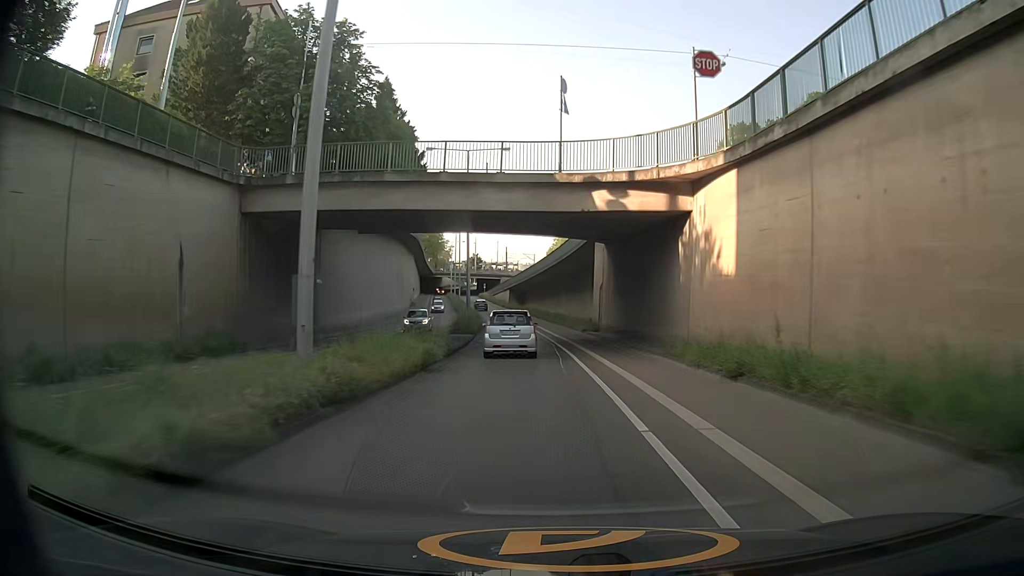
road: secondary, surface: asphalt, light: Day
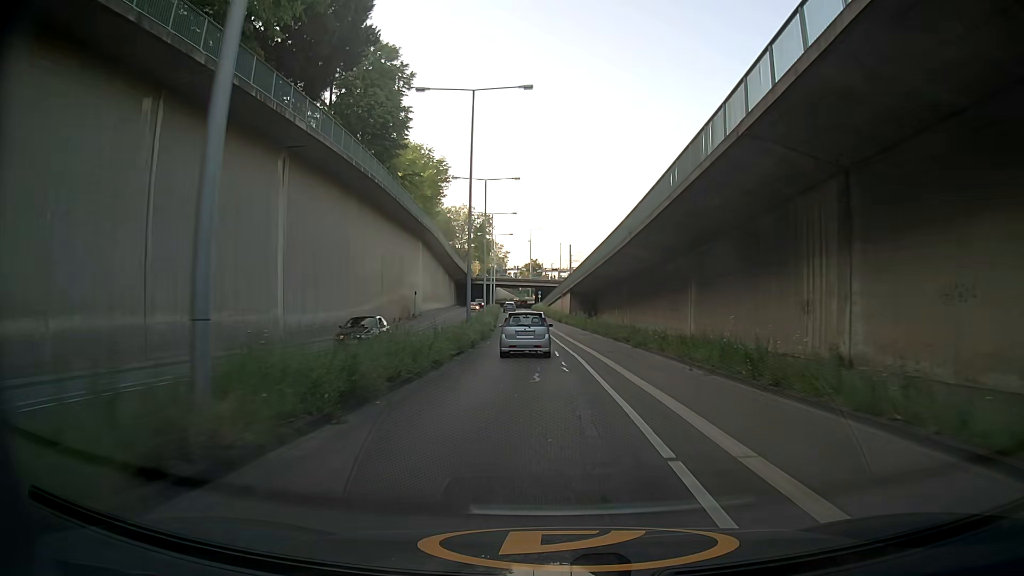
(-0.9, +45.8) m; -4°
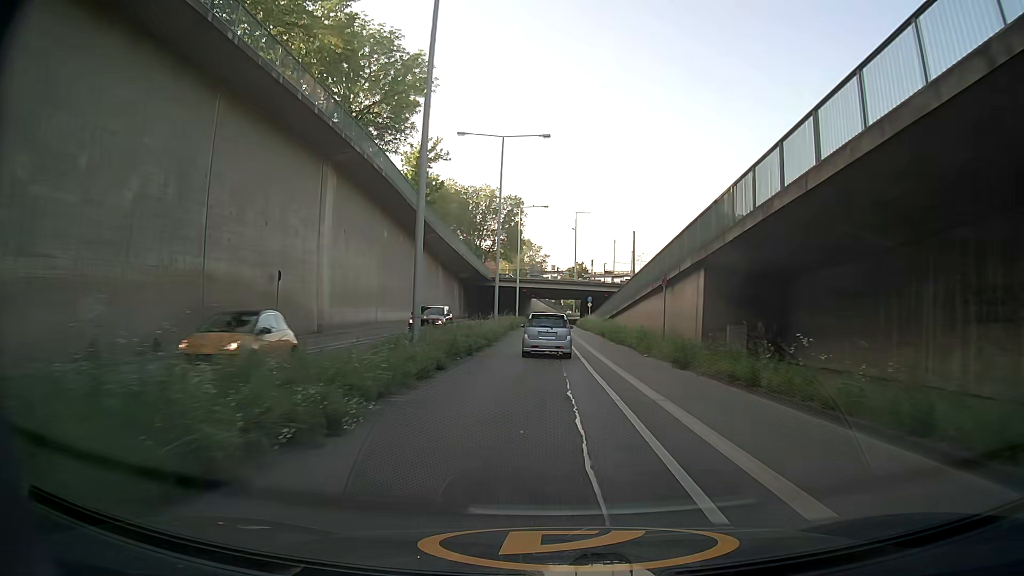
(-2.9, +46.5) m; -6°
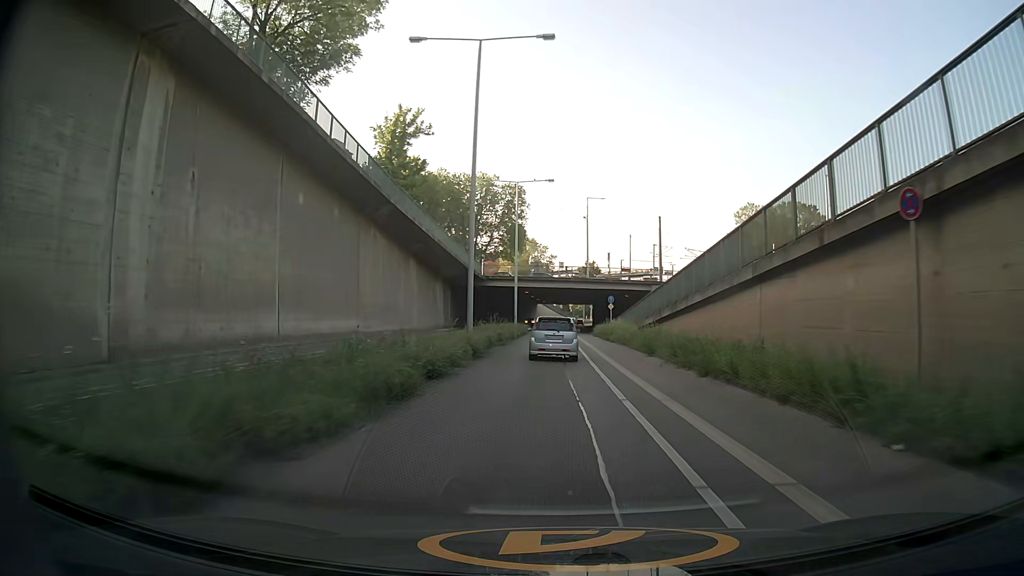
(0.0, +18.4) m; 0°
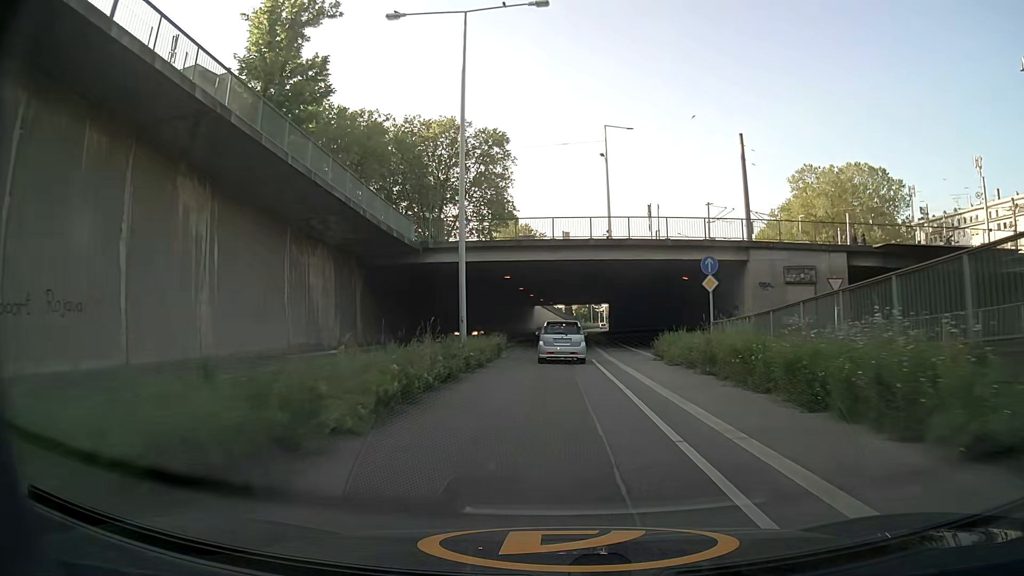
(-0.2, +36.4) m; 0°
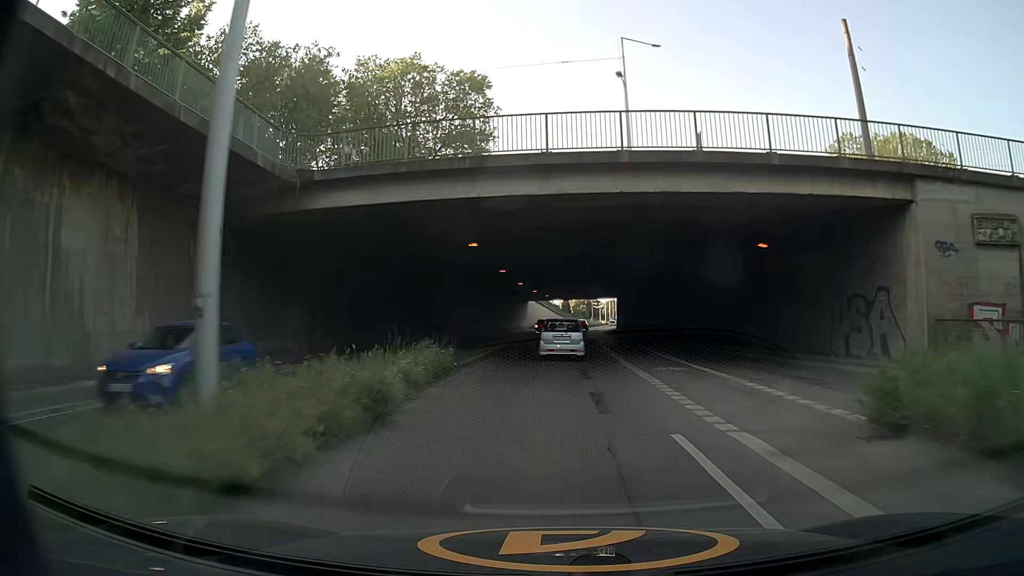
(0.0, +18.3) m; 0°
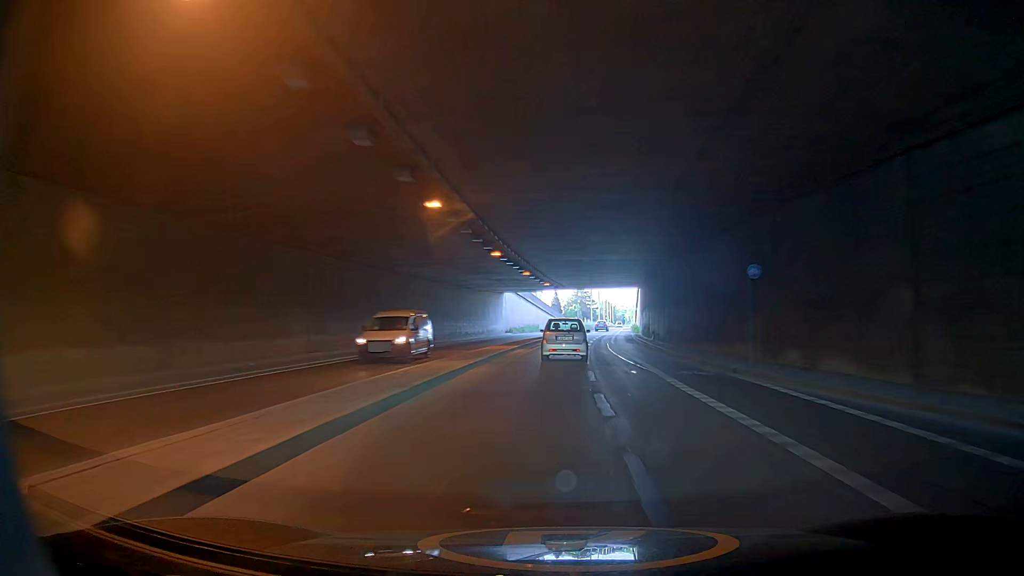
(+1.2, +37.1) m; +2°
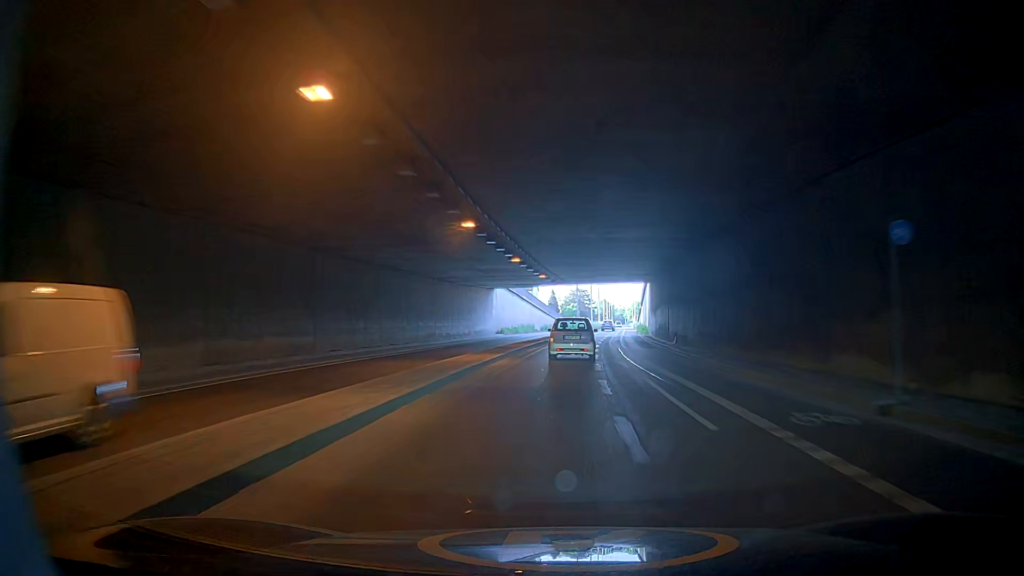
(0.0, +9.4) m; -1°
